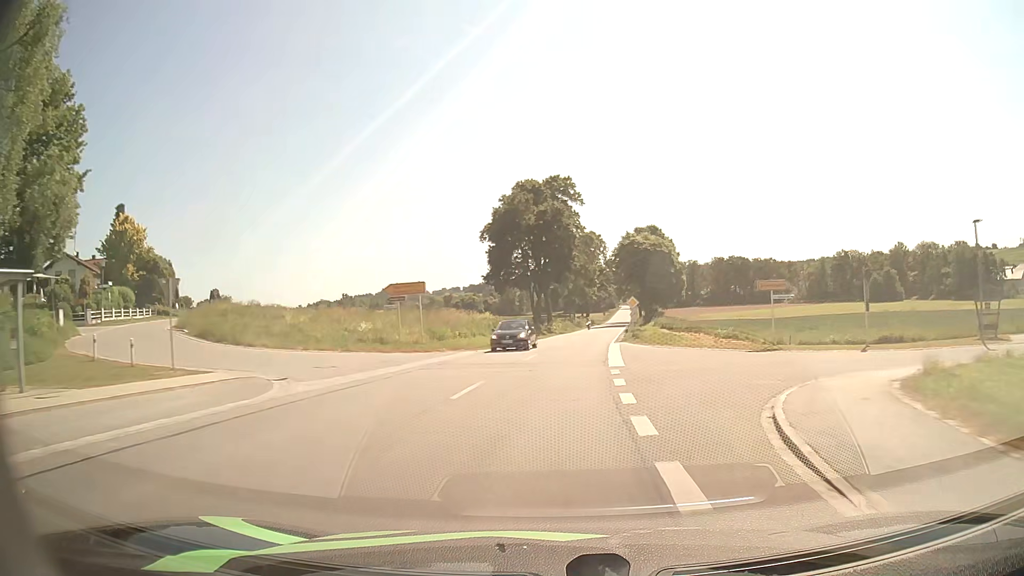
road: secondary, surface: asphalt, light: Day
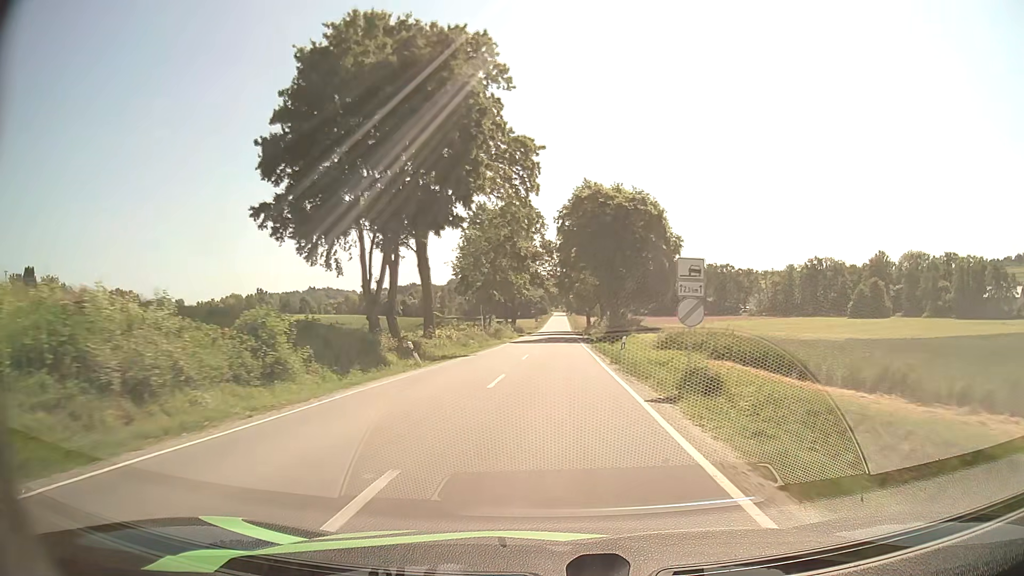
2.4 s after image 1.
(+3.1, +45.3) m; +6°
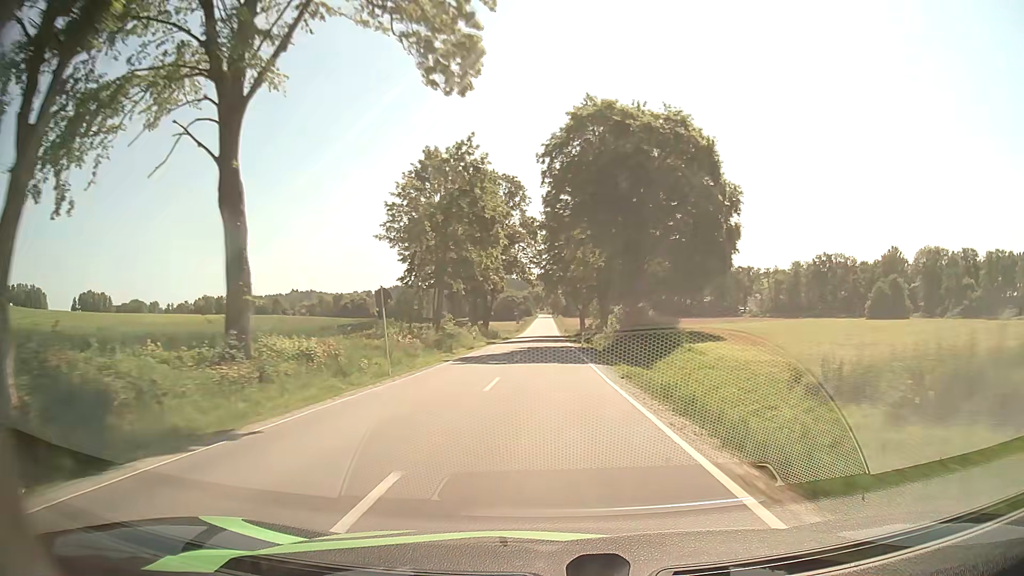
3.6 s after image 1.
(+0.3, +24.4) m; +1°
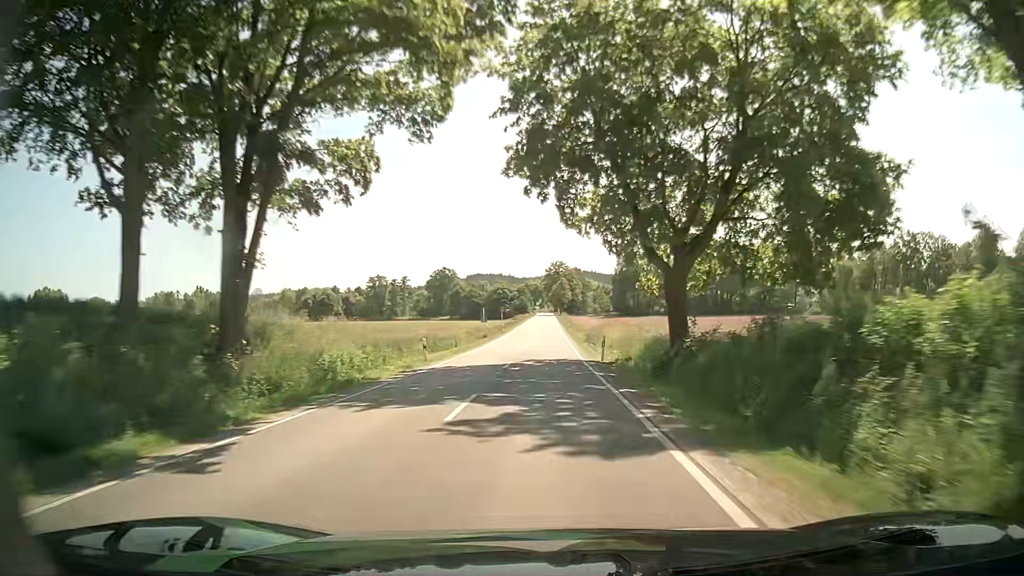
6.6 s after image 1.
(-0.1, +65.4) m; -1°
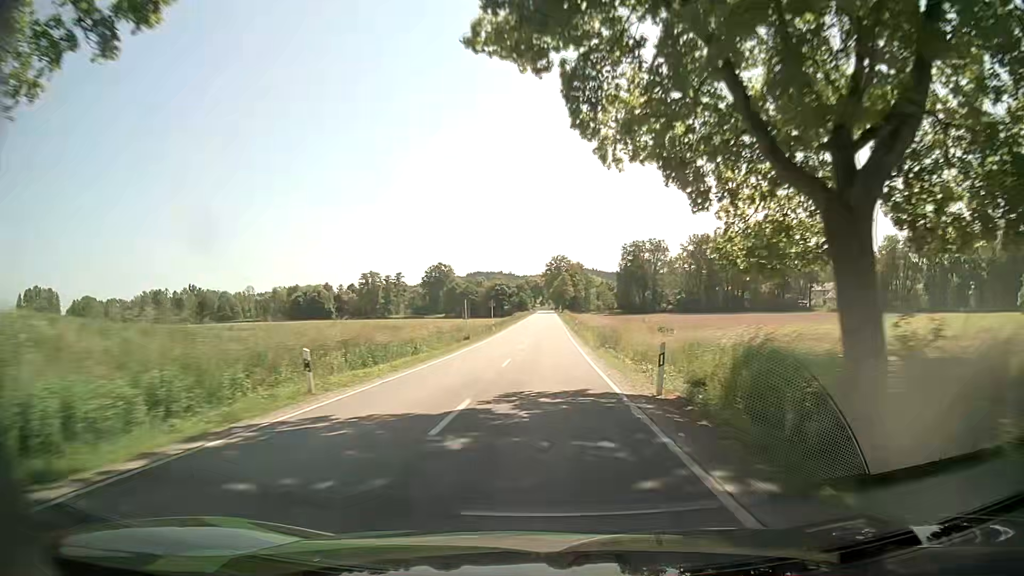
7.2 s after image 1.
(+0.1, +13.7) m; 0°
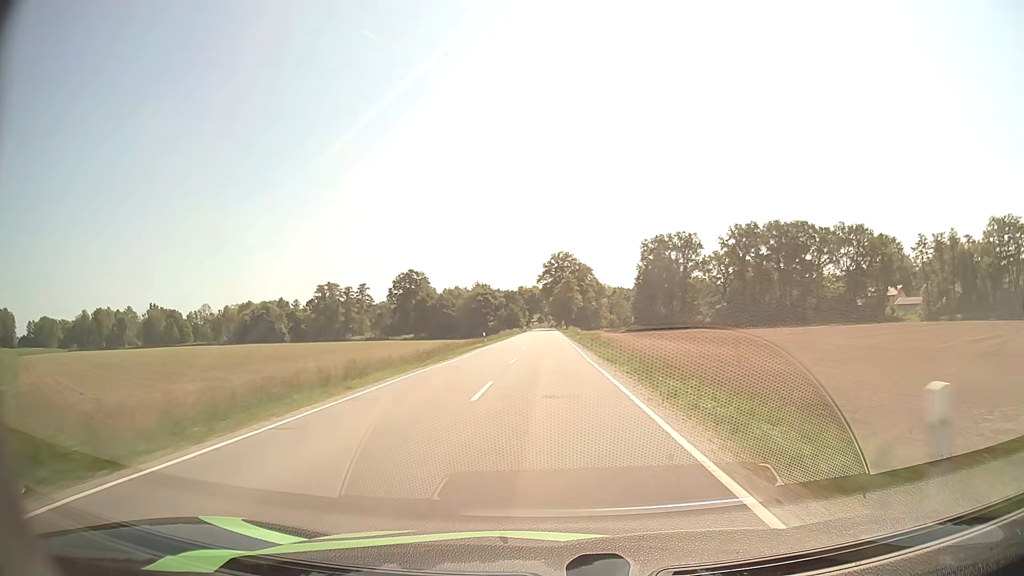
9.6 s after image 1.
(+0.4, +56.3) m; +1°
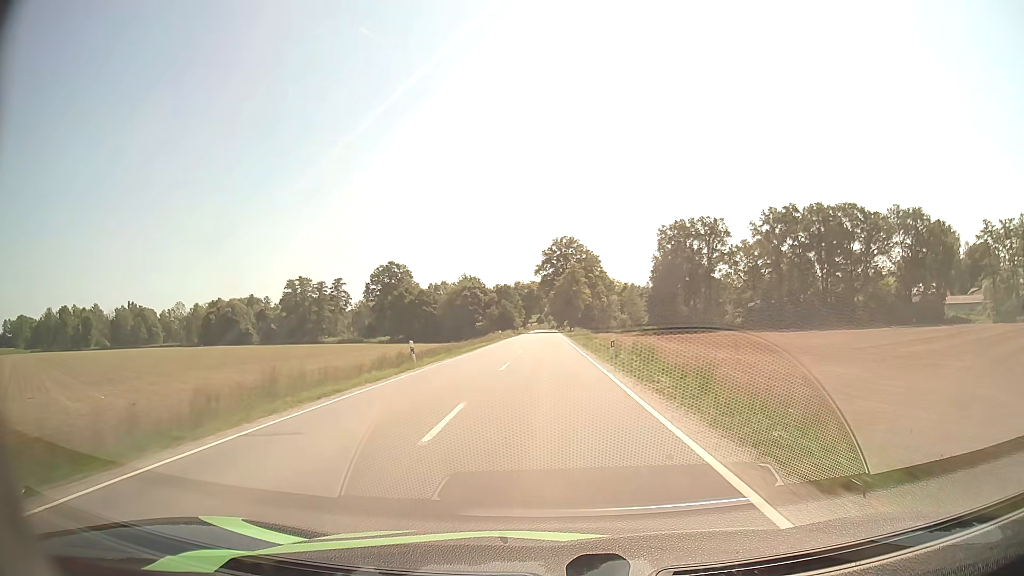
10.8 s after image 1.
(-0.1, +28.7) m; 0°
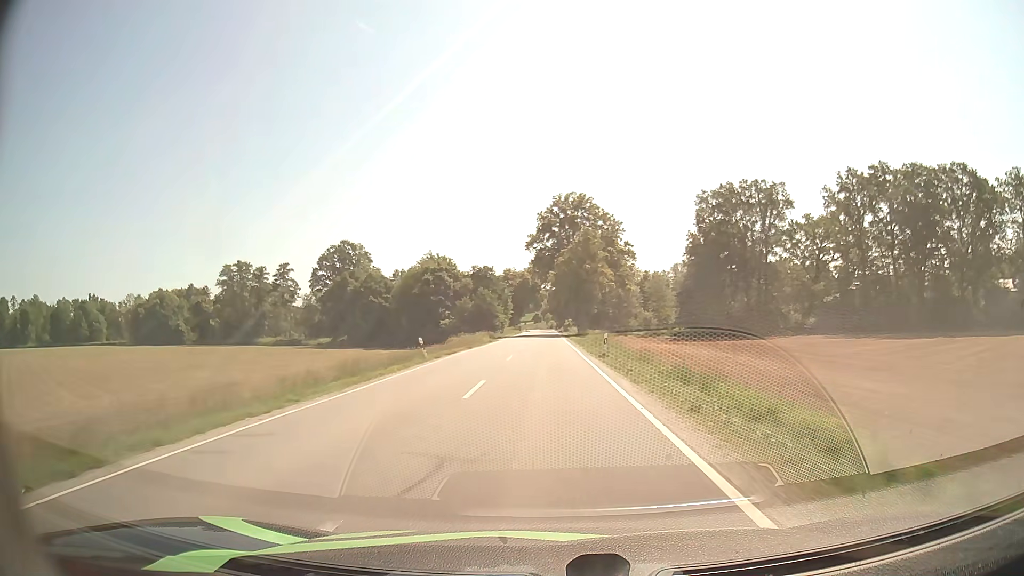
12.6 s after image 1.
(+0.1, +43.3) m; 0°
(0, +10) (0, +20) (0, +30) (0, +40) (0, +50) (0, +60) (0, +70) (0, +80) (0, +90) (0, +100) m
